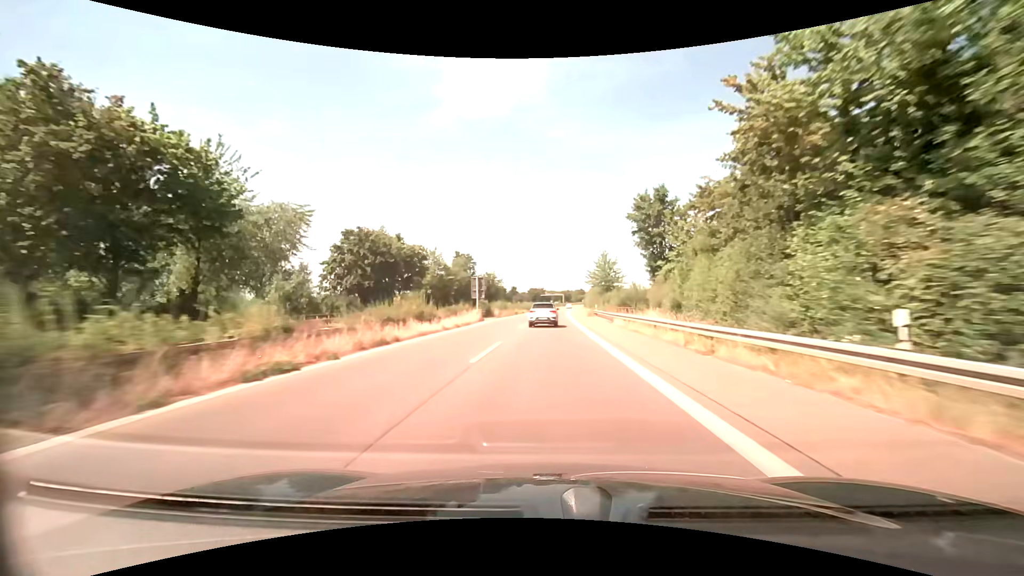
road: trunk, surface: asphalt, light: Day
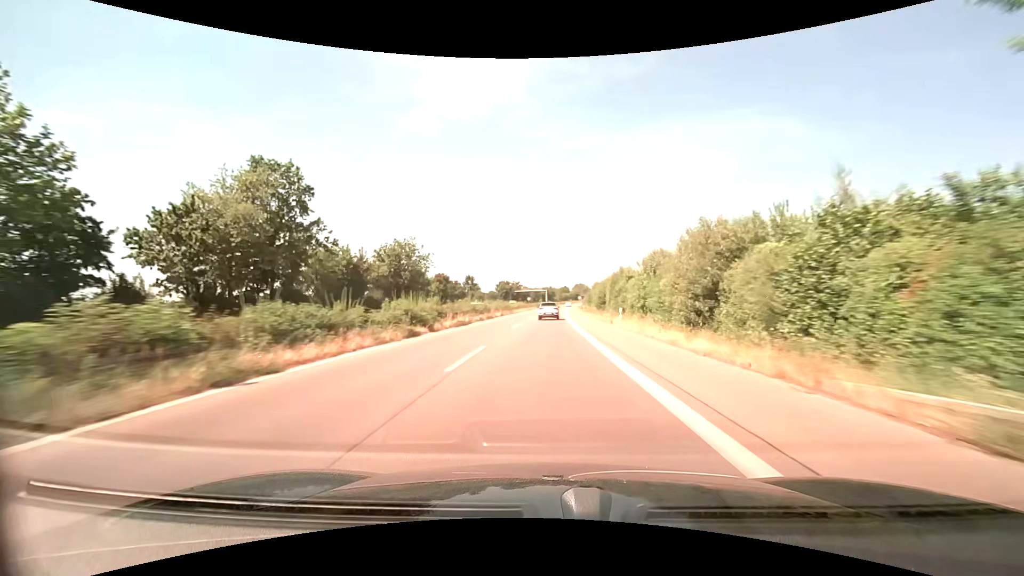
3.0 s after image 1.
(+1.6, +74.0) m; +2°
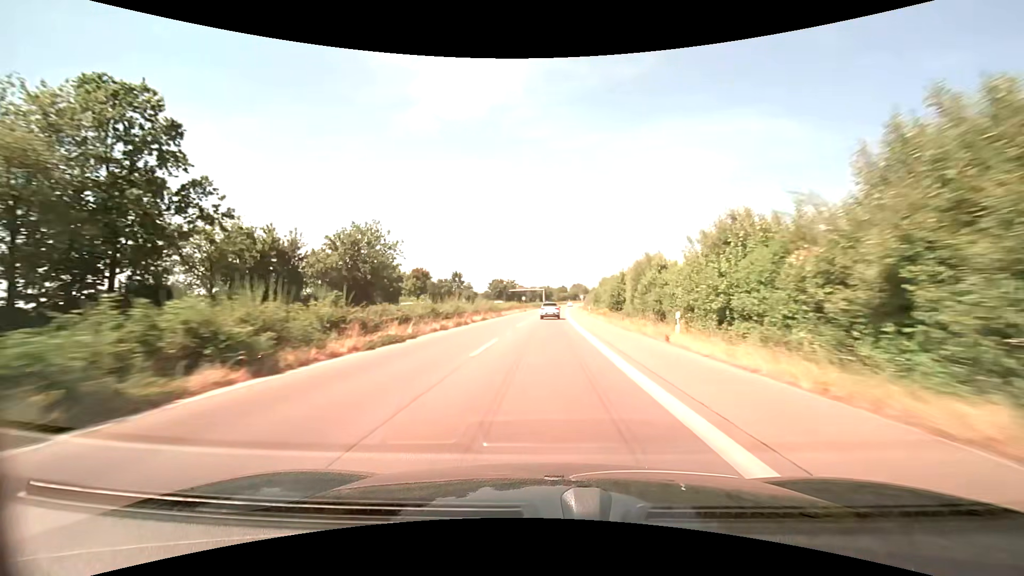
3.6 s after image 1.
(0.0, +14.9) m; 0°
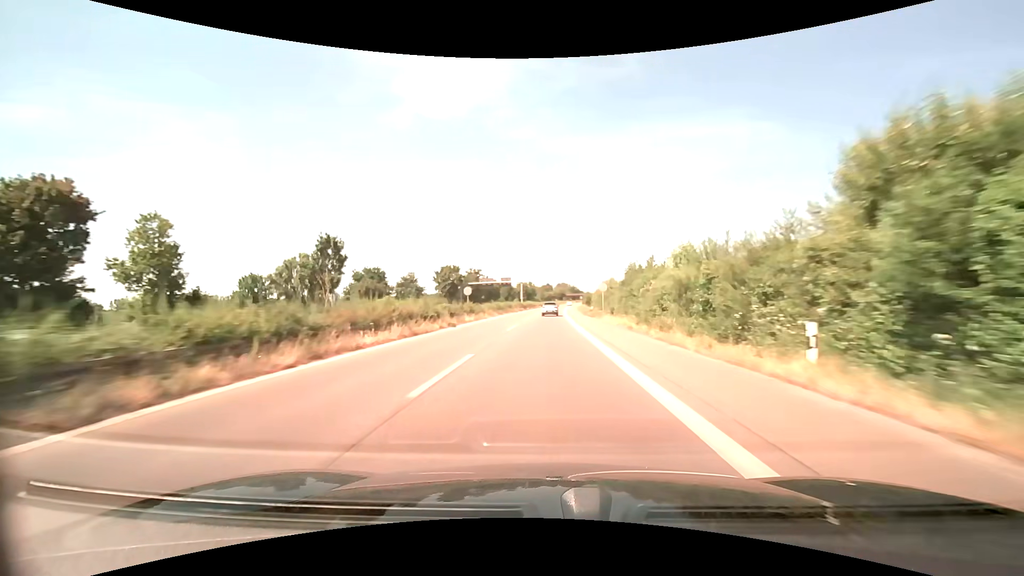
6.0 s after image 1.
(+1.1, +59.9) m; +2°
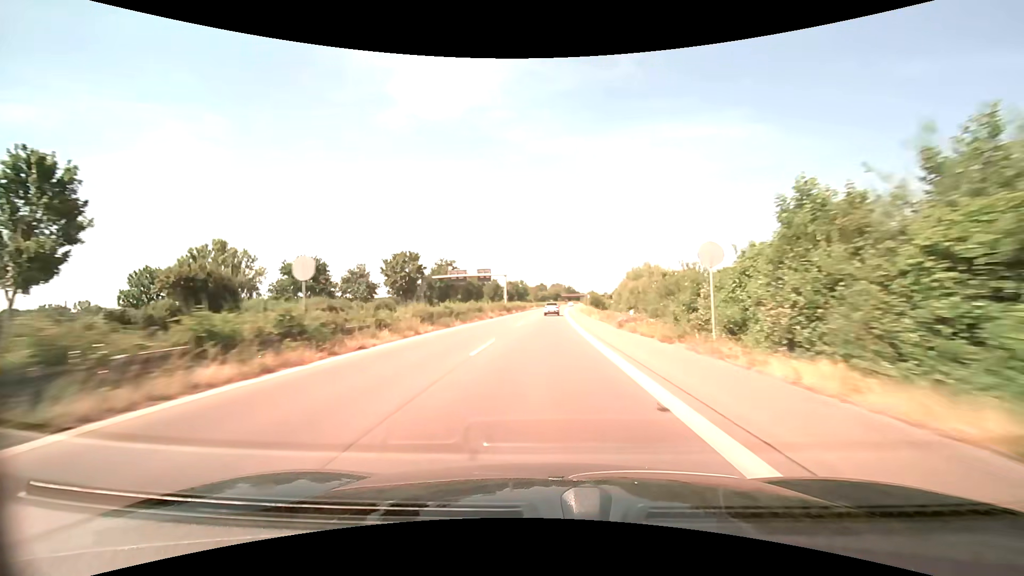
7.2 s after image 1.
(+0.2, +30.1) m; +1°
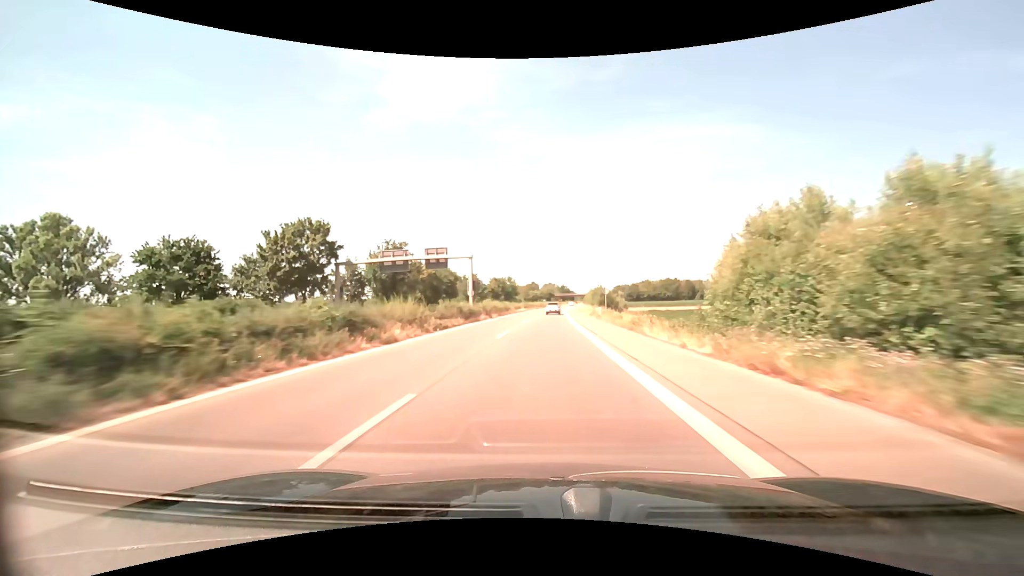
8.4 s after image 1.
(+0.2, +30.1) m; +1°
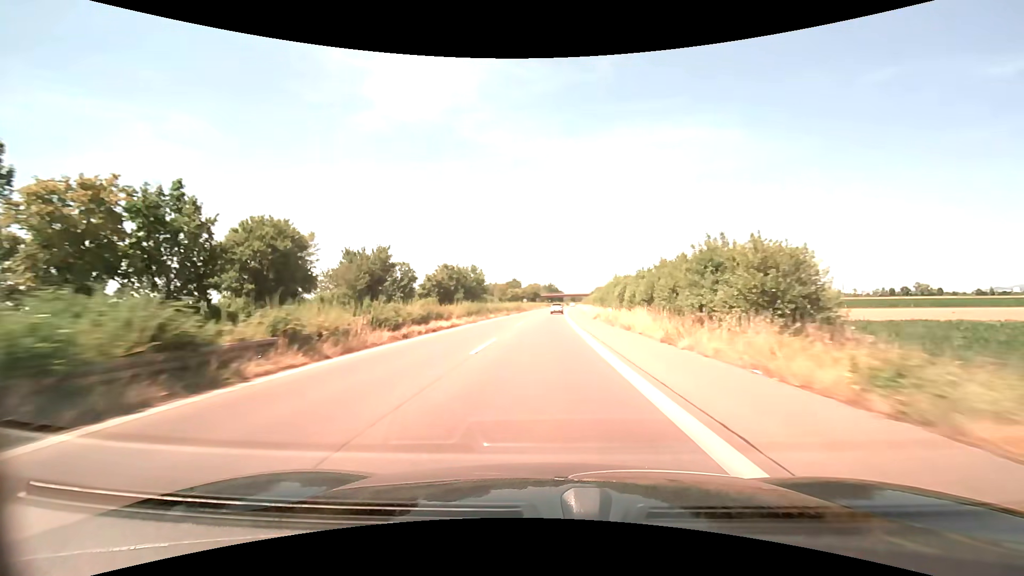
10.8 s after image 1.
(+1.1, +60.1) m; +2°
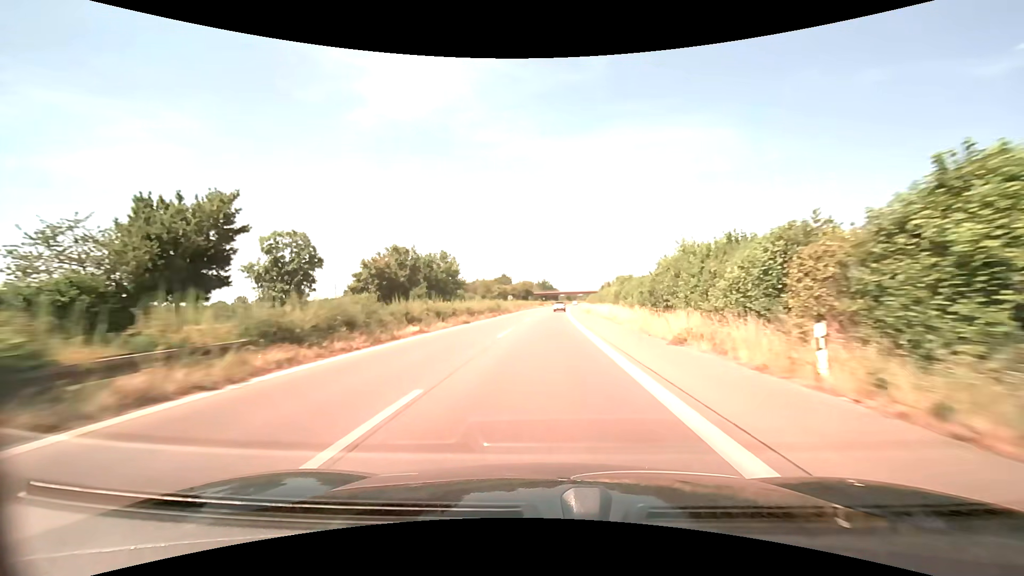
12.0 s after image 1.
(+0.1, +30.0) m; +1°
(0, +10) (0, +20) (0, +30) (+1, +40) (+1, +50) (+1, +60) (+2, +70) (+2, +80) (+2, +90) (+3, +100) m
